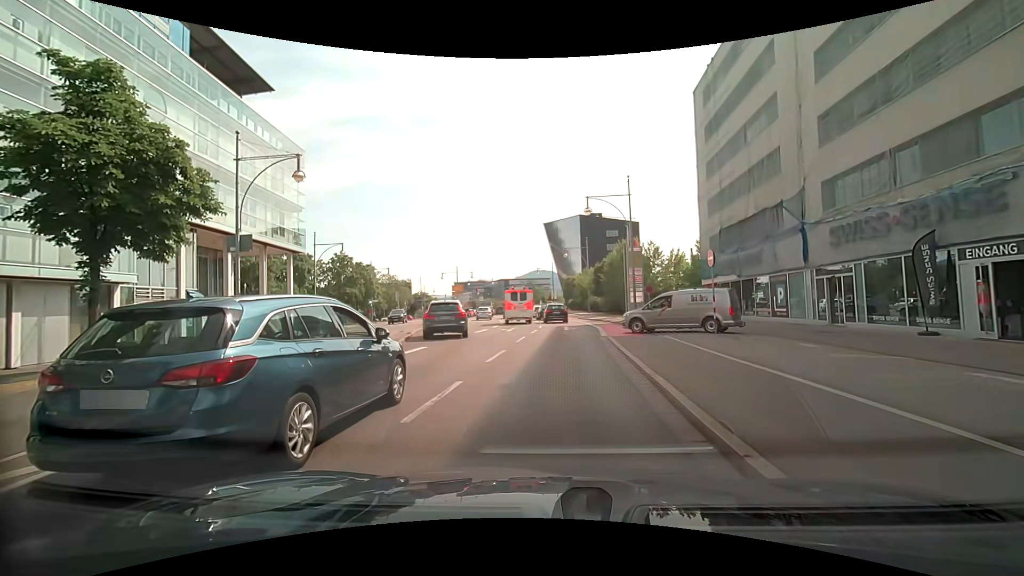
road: primary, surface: asphalt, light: Day
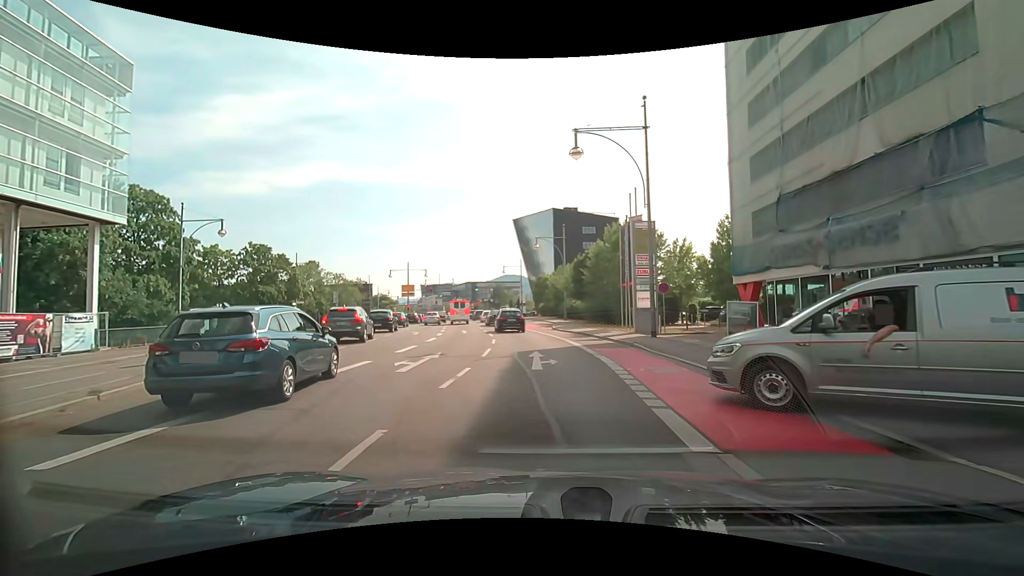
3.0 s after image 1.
(+0.2, +15.2) m; +2°
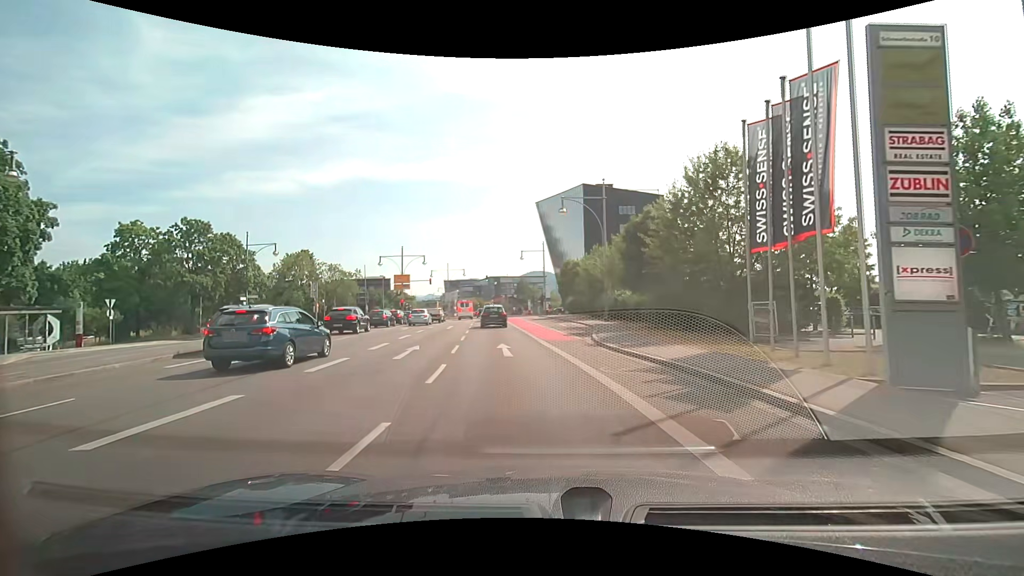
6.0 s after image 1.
(+0.1, +18.2) m; -1°
(-1, +10) (-2, +20) (-3, +30) (-4, +40) (-6, +50) (-7, +60) (-9, +69) (-10, +79) (-12, +89) (-14, +99) m
